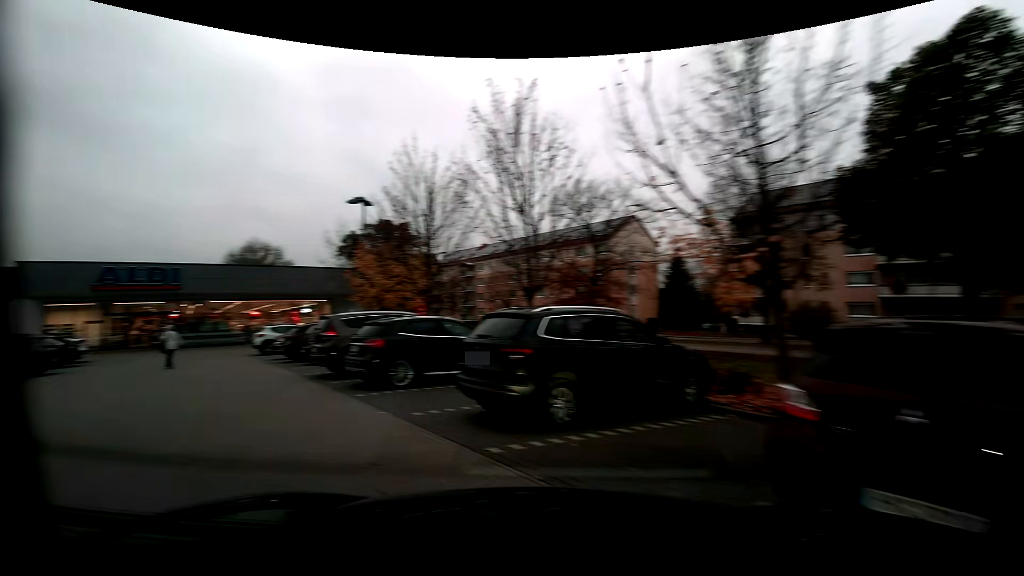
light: Day
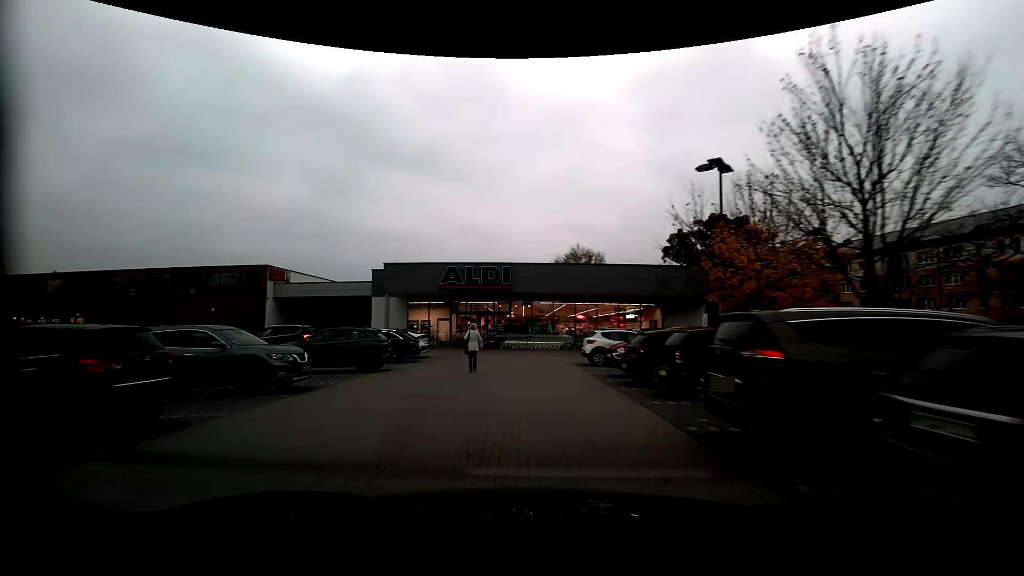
(-3.1, +7.4) m; -35°
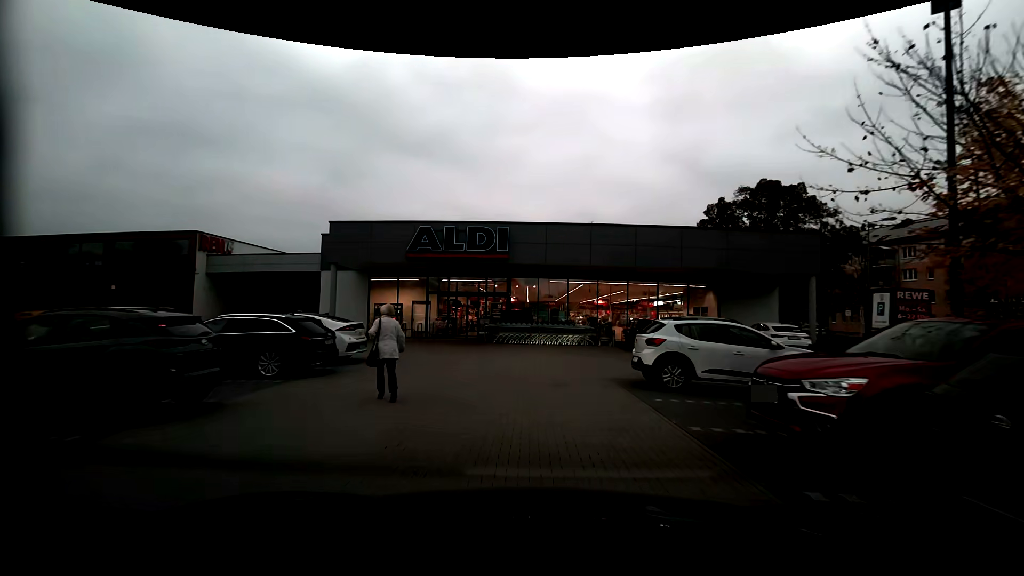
(+0.1, +10.2) m; +2°
